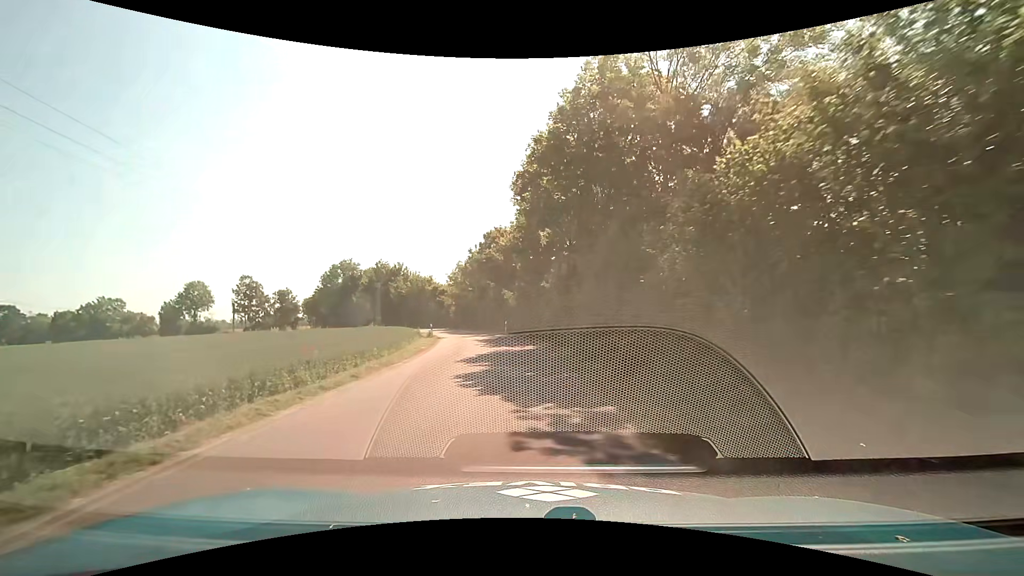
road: unclassified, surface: asphalt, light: Day
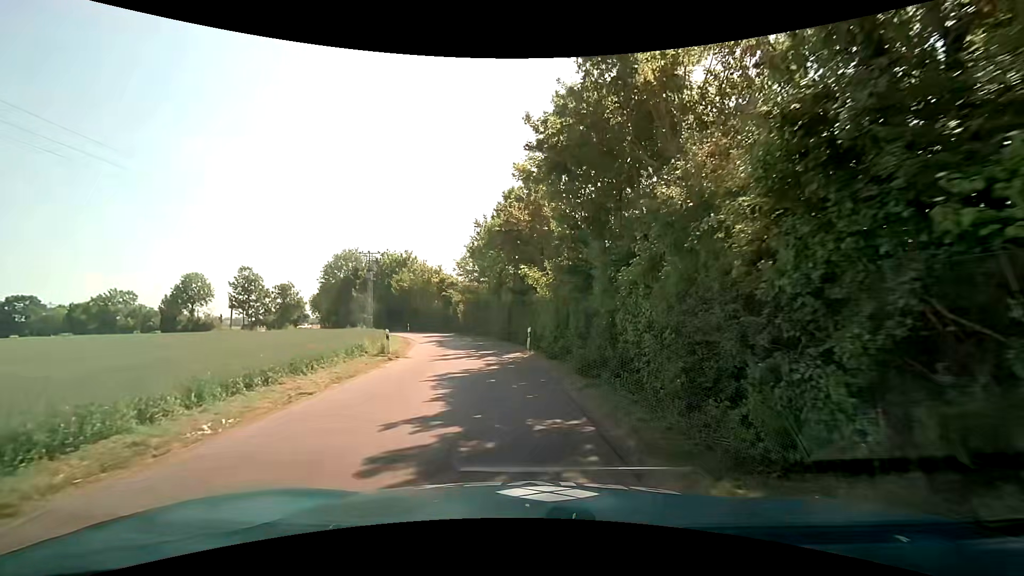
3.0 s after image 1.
(-0.6, +19.7) m; -4°
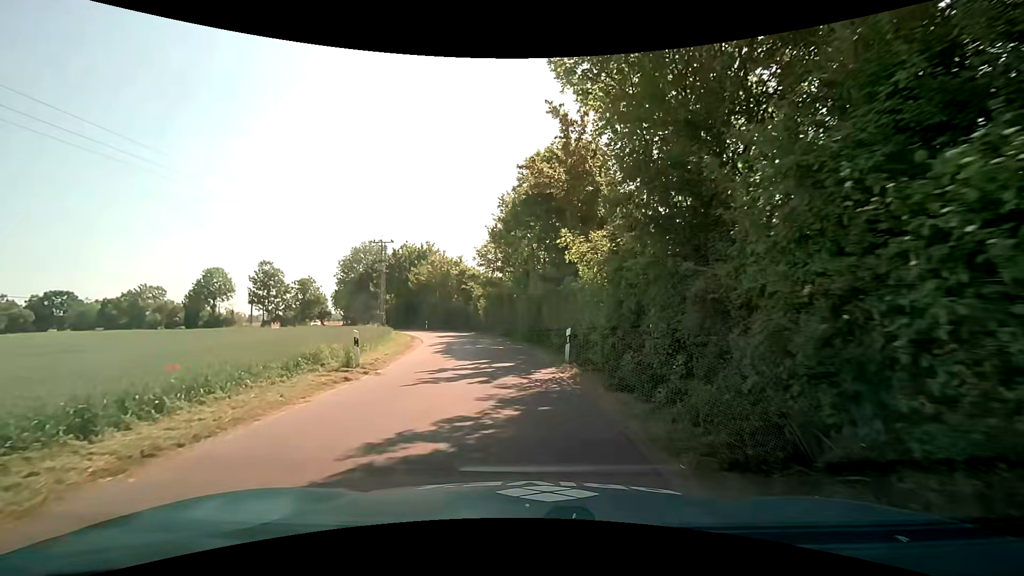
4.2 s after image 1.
(-0.3, +7.4) m; -3°
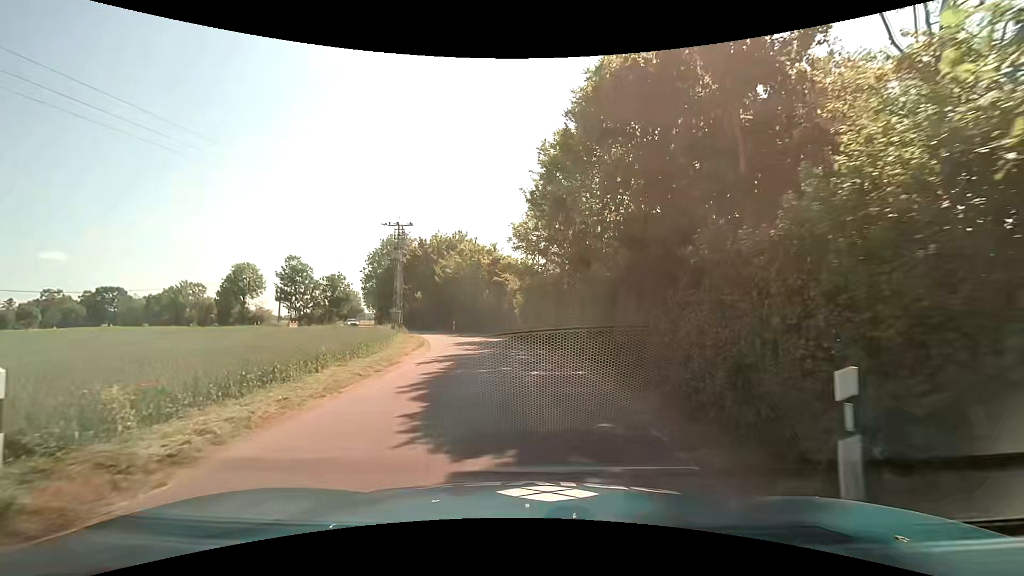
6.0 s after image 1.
(-0.7, +11.1) m; -6°
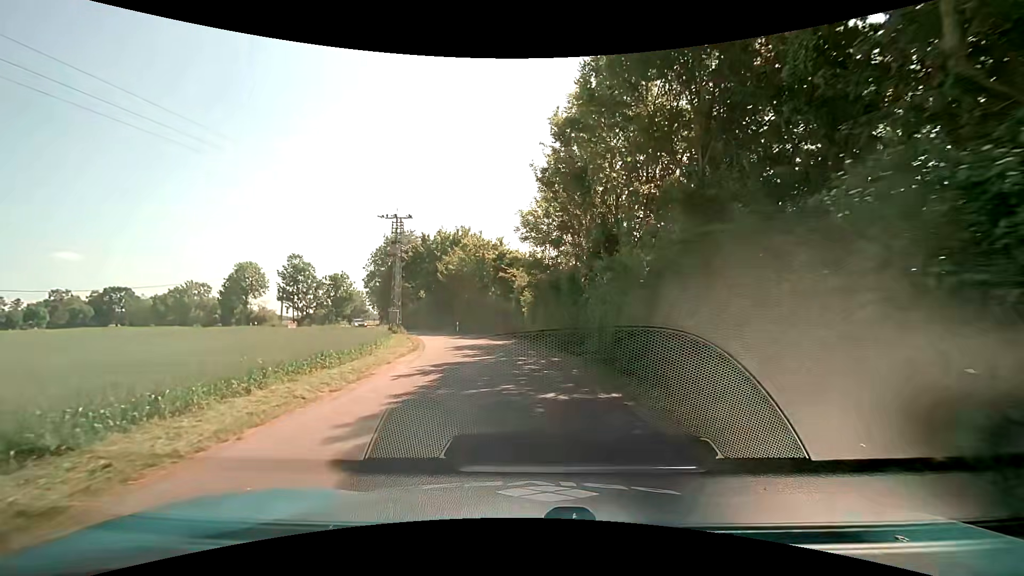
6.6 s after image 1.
(0.0, +3.8) m; -1°
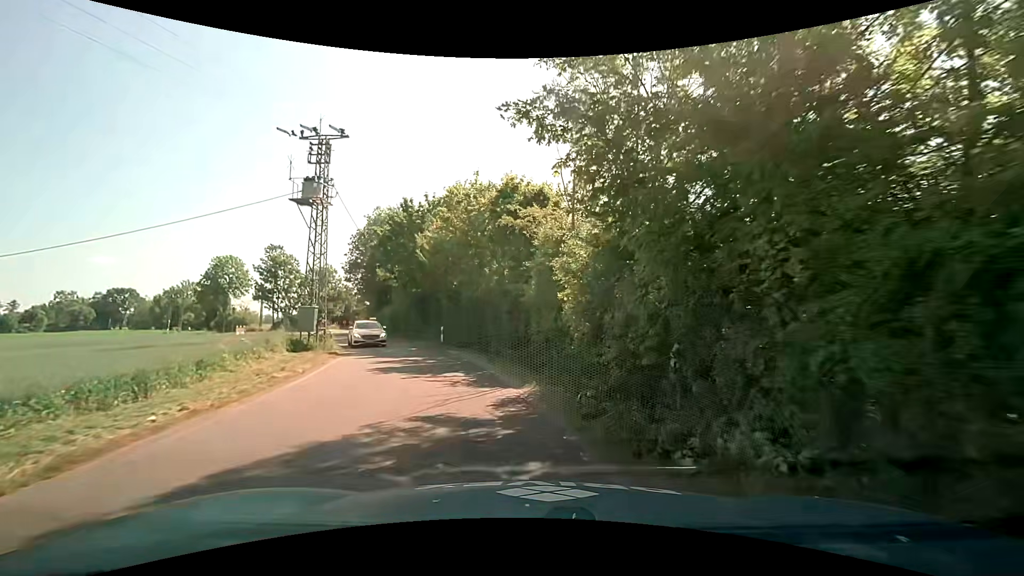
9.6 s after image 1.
(-0.5, +20.5) m; -1°
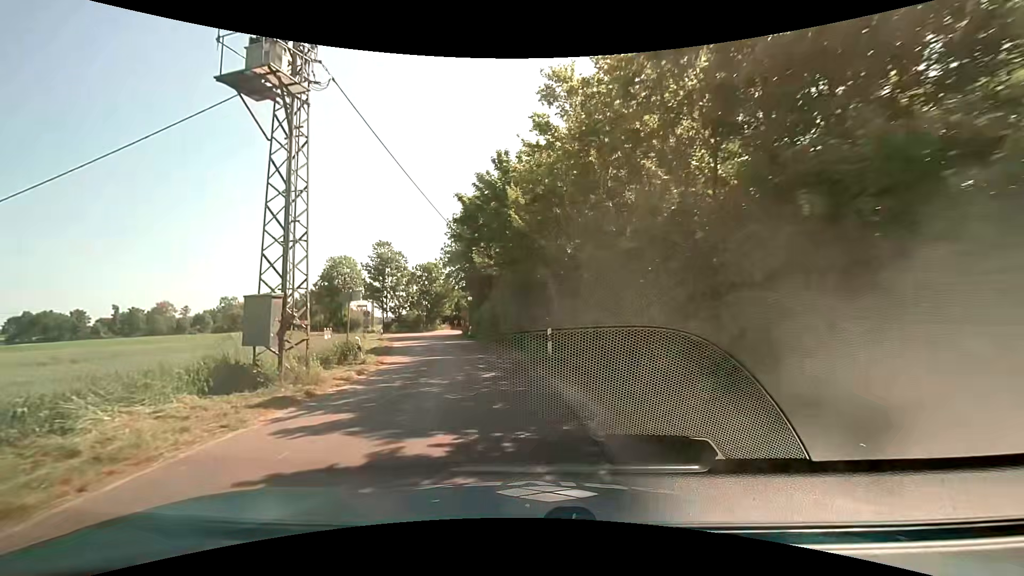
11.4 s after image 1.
(-1.6, +13.1) m; -14°
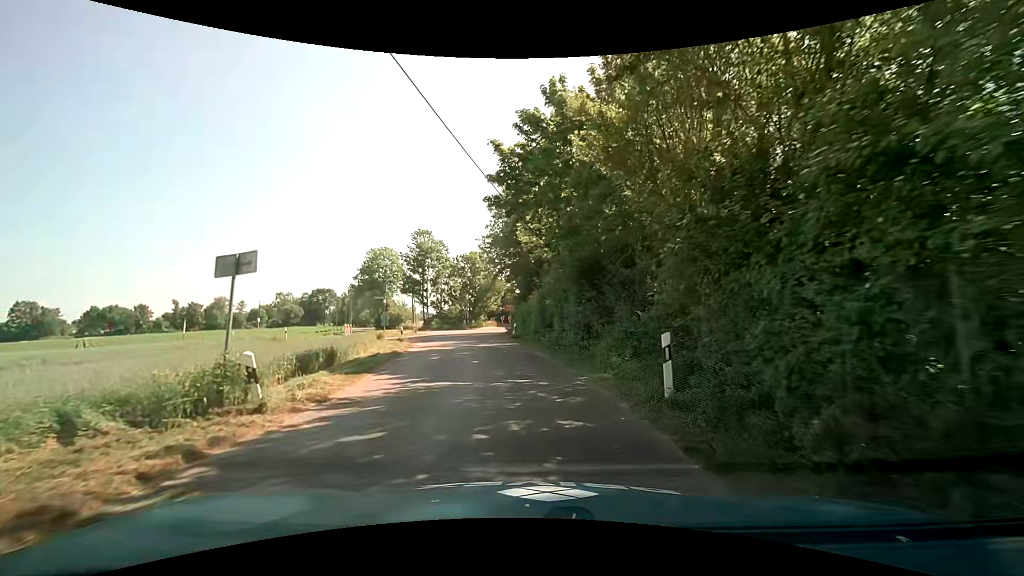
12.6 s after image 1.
(-0.5, +9.1) m; -6°
(0, +10) (-1, +20) (-3, +30) (-4, +40) (-5, +50) (-5, +60) (-4, +70) (+2, +77) (+12, +76) (+20, +71) m
